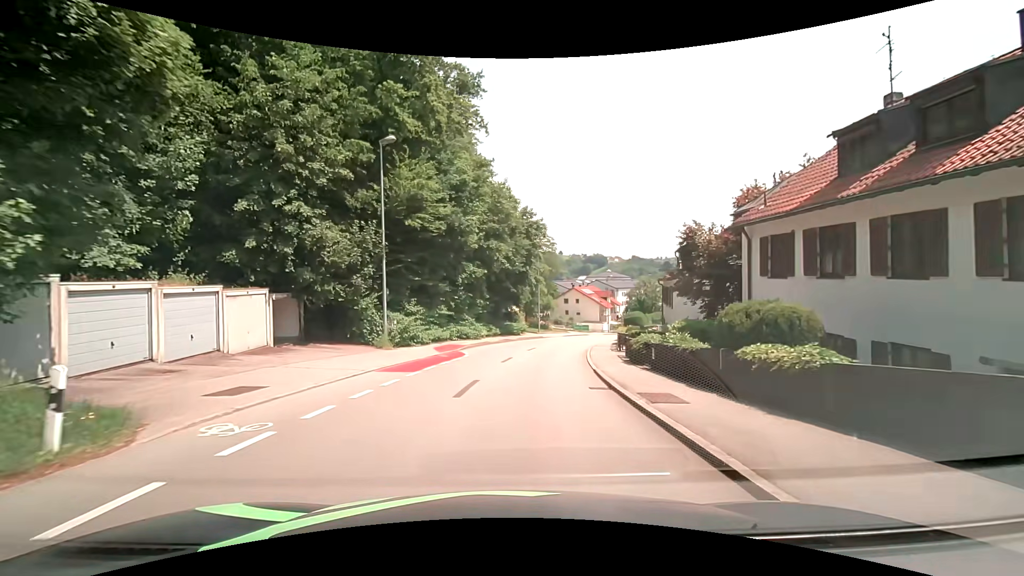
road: tertiary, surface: asphalt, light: Day
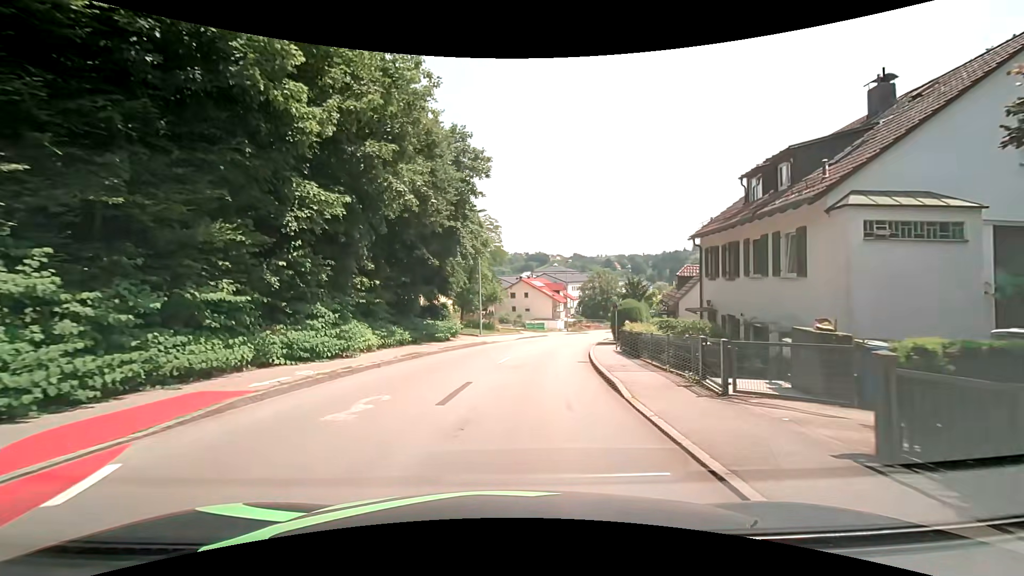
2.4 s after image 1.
(+1.2, +18.8) m; +7°
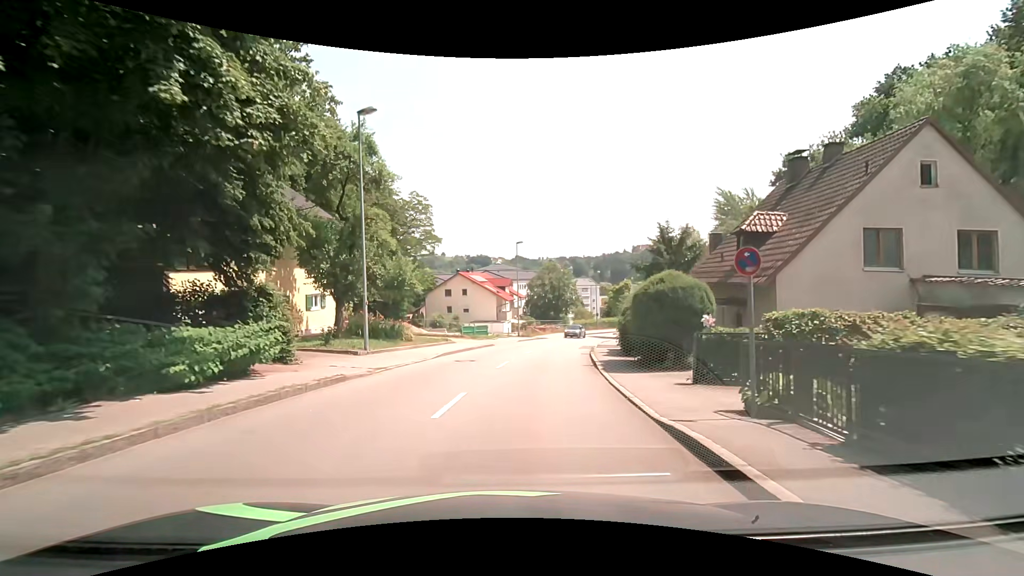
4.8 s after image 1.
(+0.9, +18.6) m; +6°
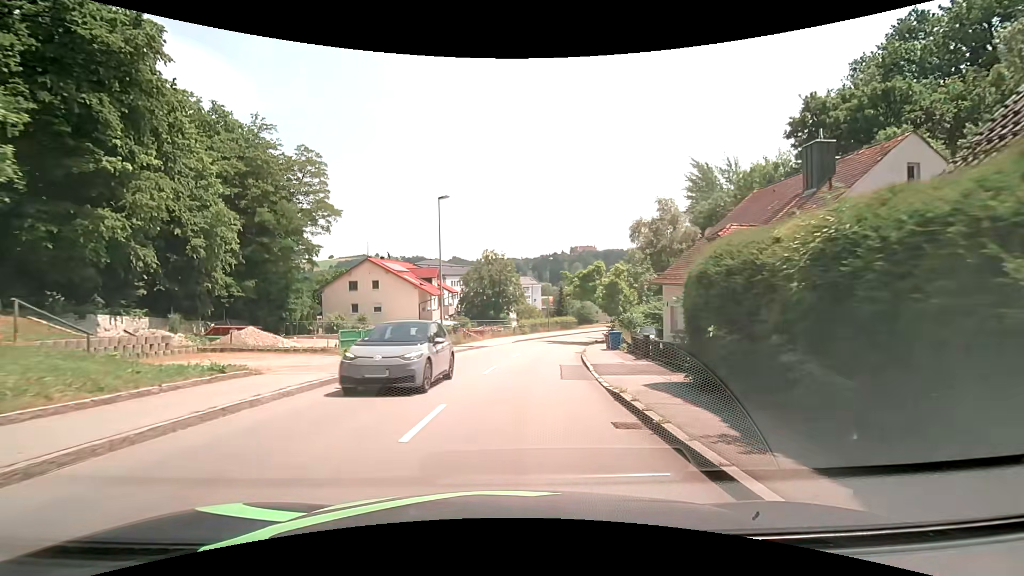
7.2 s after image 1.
(+1.3, +19.1) m; +7°
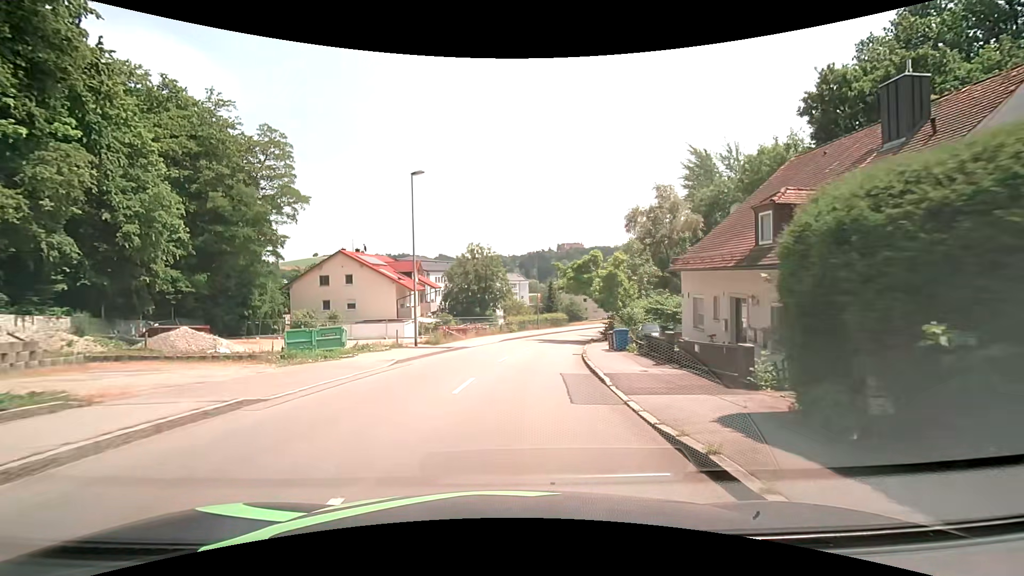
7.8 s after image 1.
(+0.1, +4.8) m; +2°
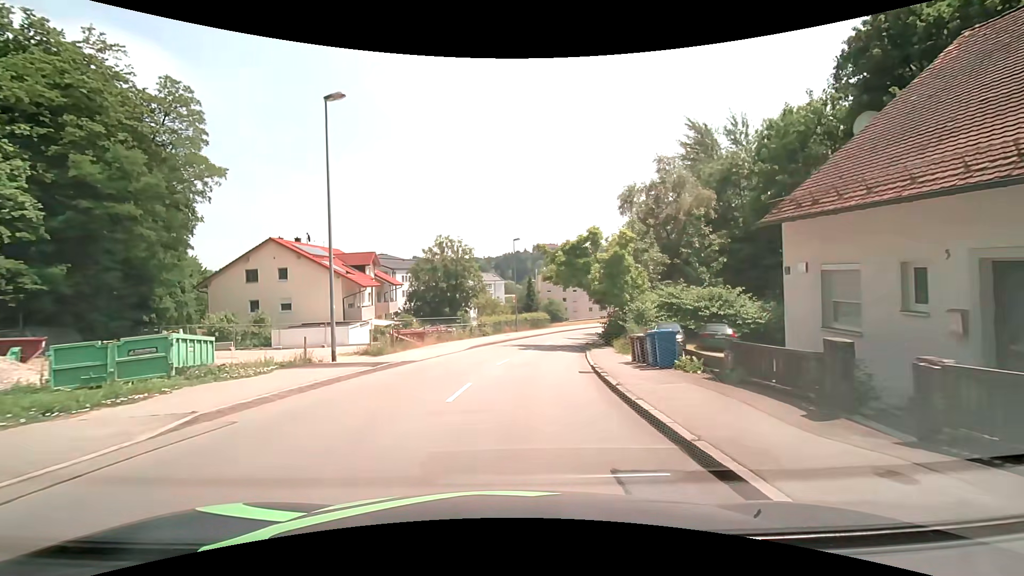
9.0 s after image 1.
(+0.3, +9.8) m; +3°
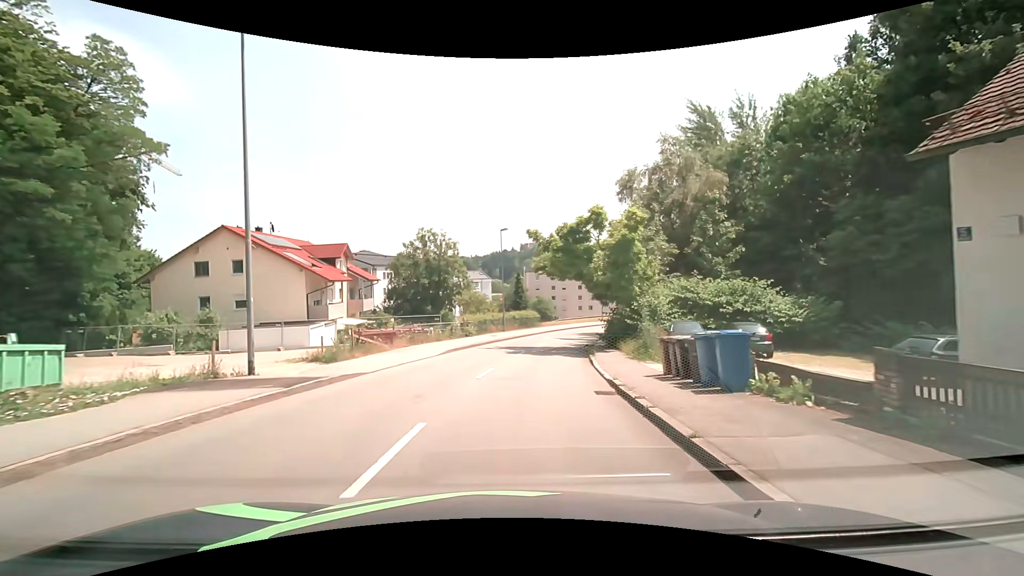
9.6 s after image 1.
(0.0, +5.0) m; +1°
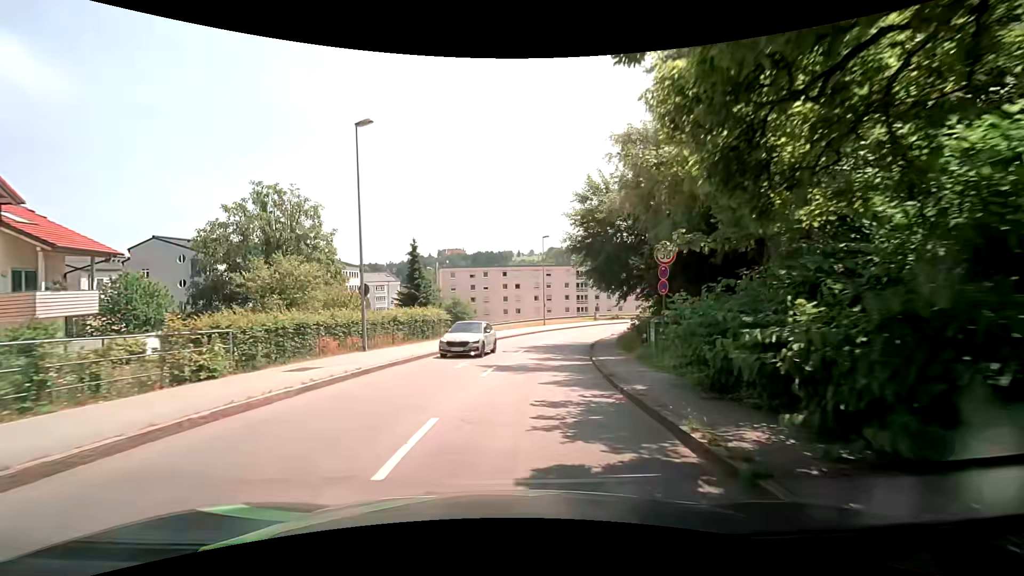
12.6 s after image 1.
(+2.0, +26.2) m; +9°
(0, +10) (+1, +20) (+3, +30) (+6, +39) (+9, +49) (+14, +58) (+19, +66) (+26, +74) (+33, +81) (+41, +87) m
